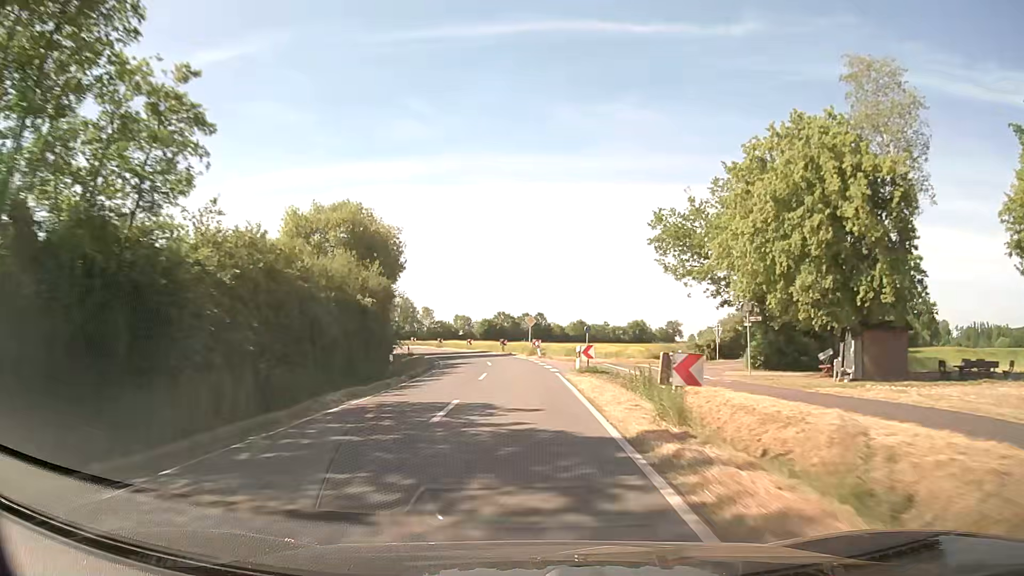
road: secondary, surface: asphalt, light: Day
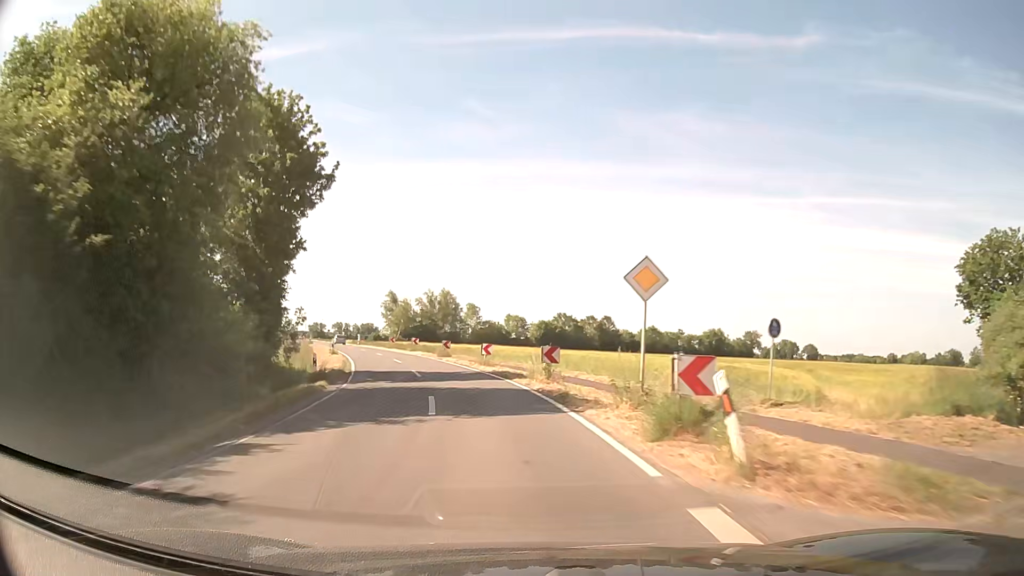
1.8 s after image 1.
(-0.5, +35.0) m; -5°
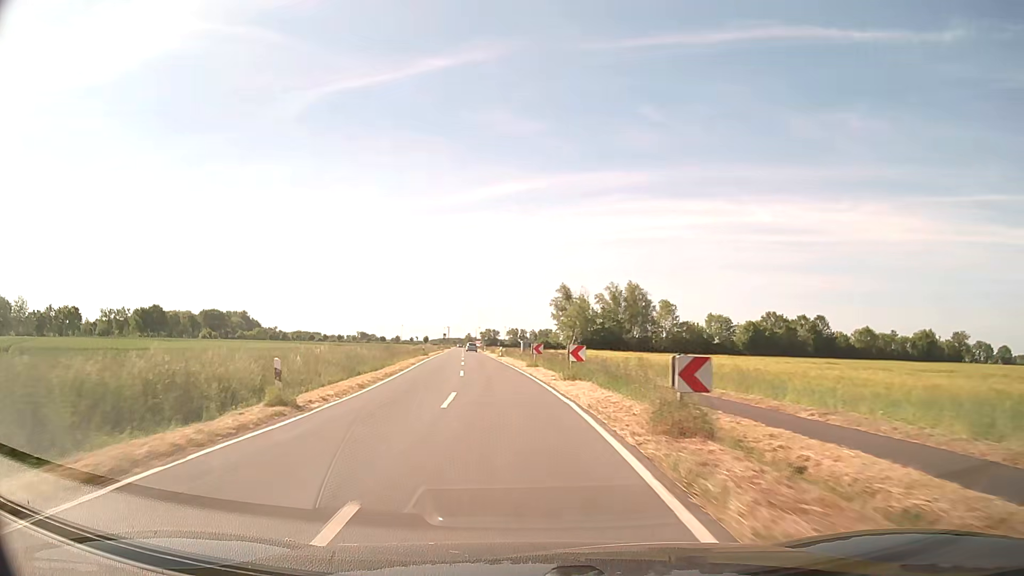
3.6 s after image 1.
(-4.7, +35.1) m; -15°
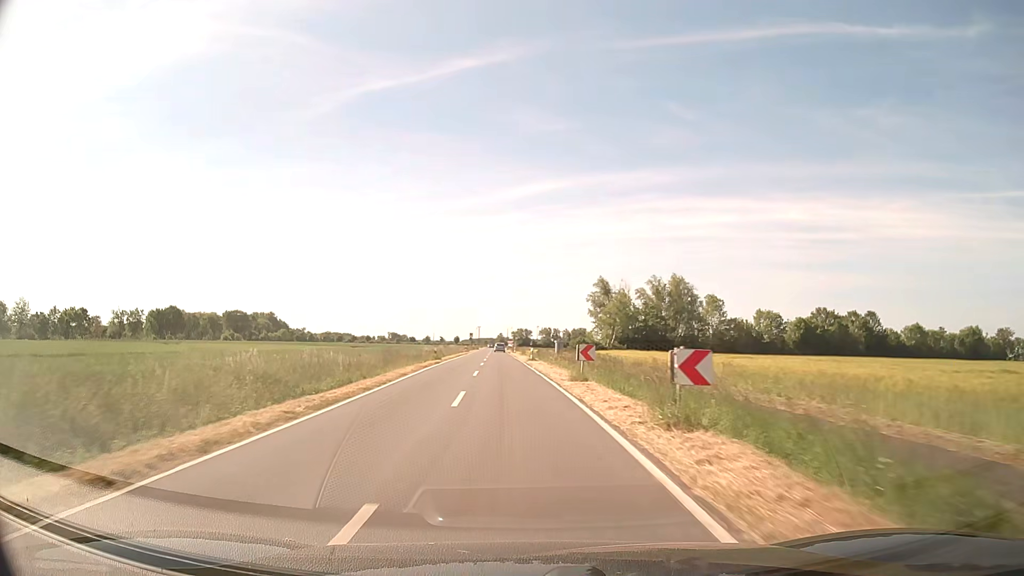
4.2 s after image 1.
(-0.4, +12.1) m; -3°
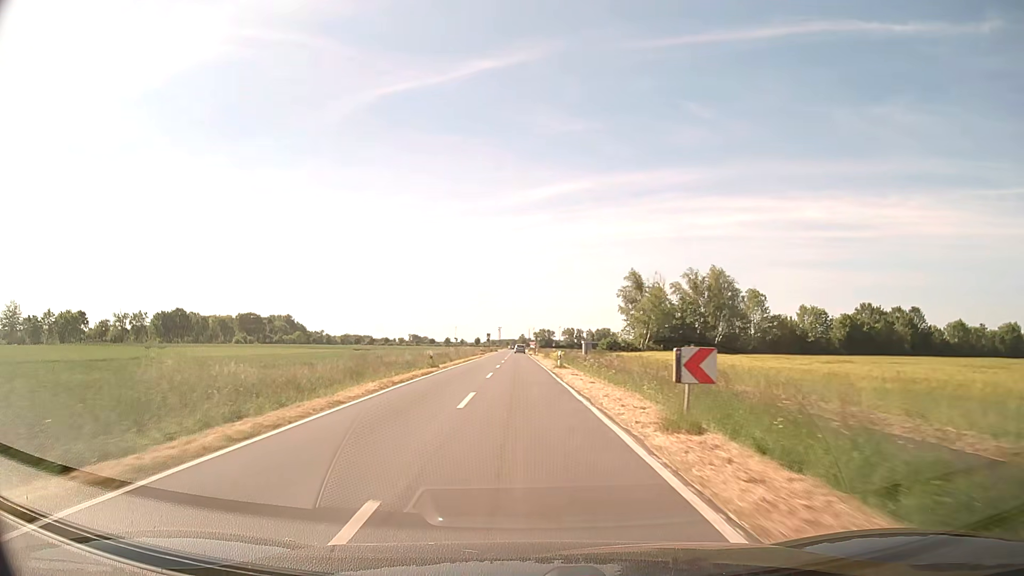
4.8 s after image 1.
(-0.2, +12.4) m; -2°
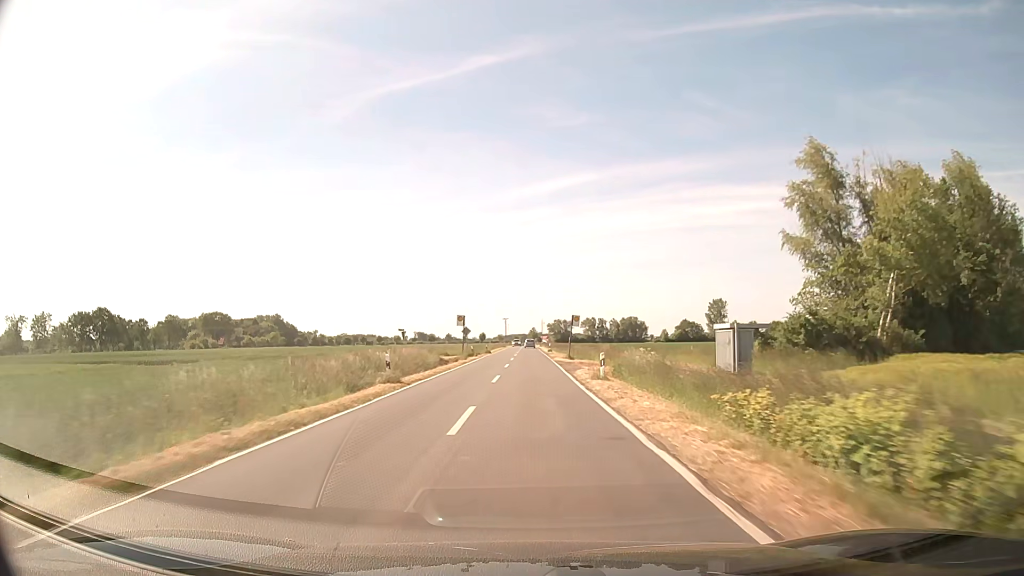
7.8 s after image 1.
(-1.3, +64.7) m; -1°
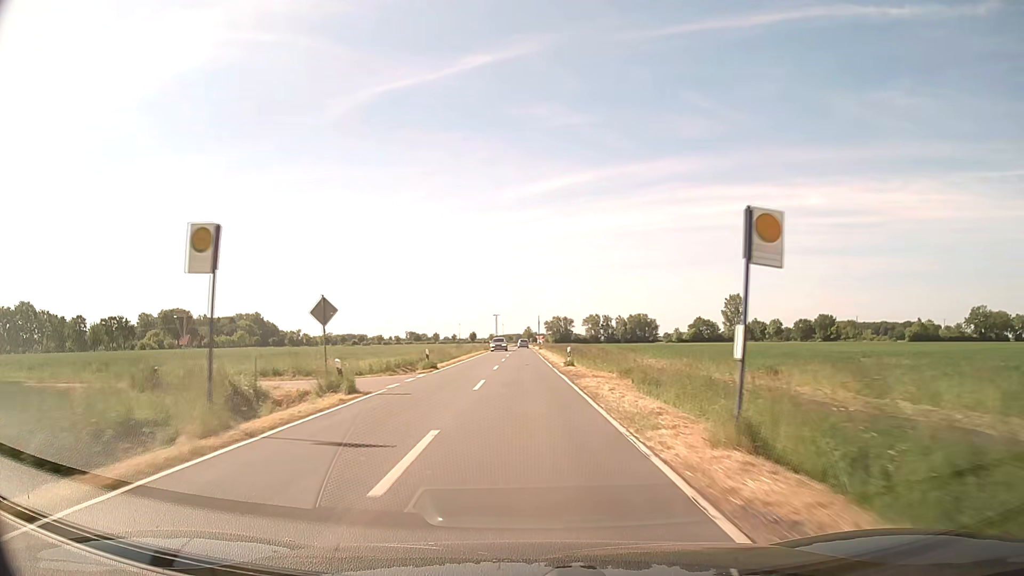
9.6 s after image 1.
(+0.1, +40.2) m; 0°
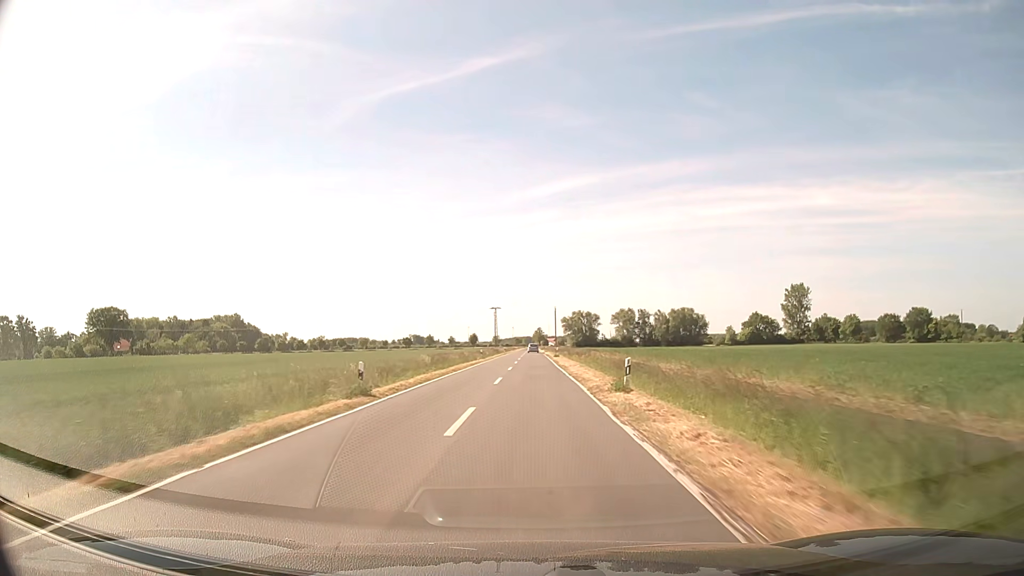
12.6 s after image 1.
(-0.5, +68.8) m; -1°
